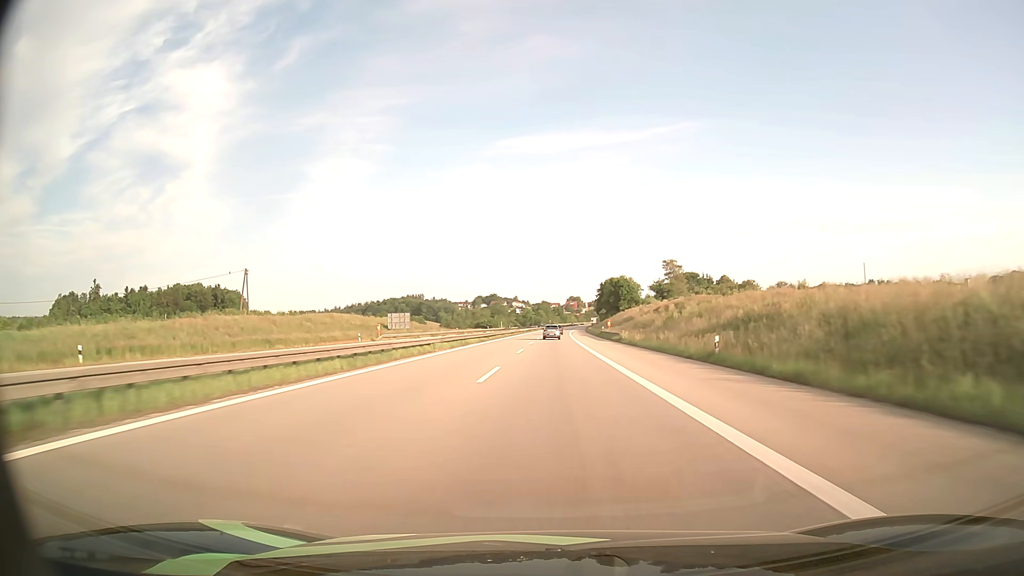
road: motorway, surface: asphalt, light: Day
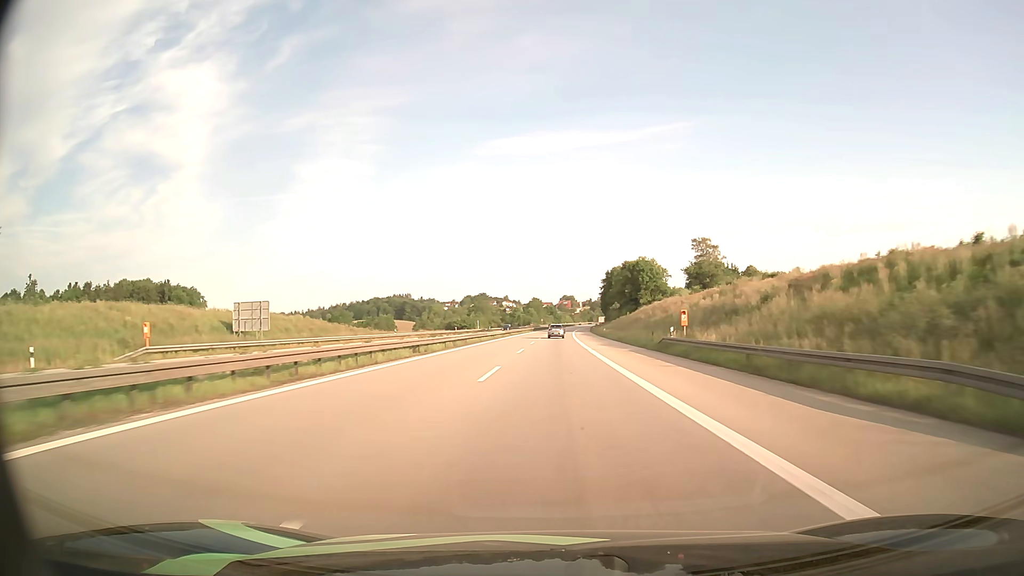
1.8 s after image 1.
(+0.3, +54.1) m; +1°
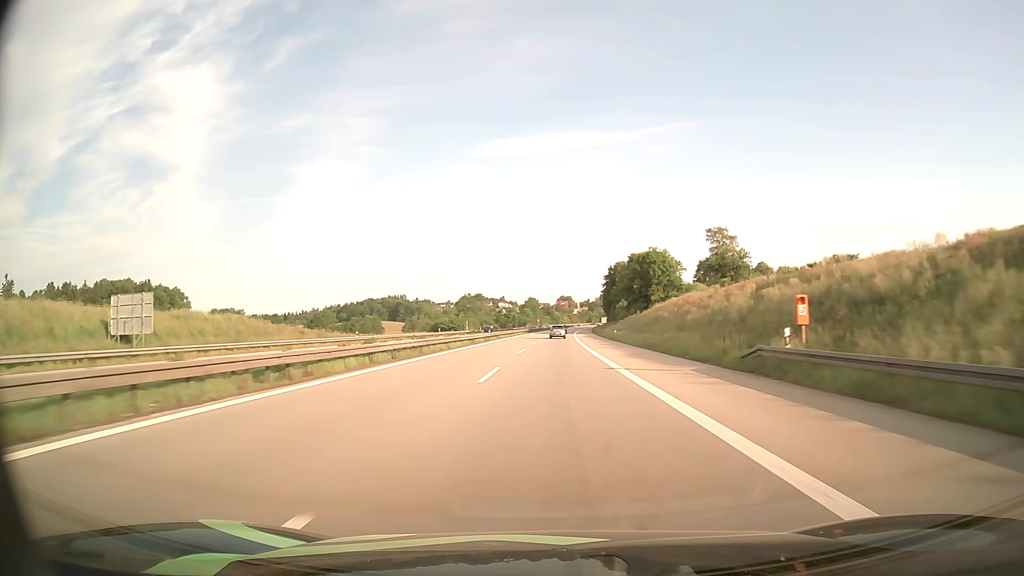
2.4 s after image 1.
(0.0, +18.0) m; 0°
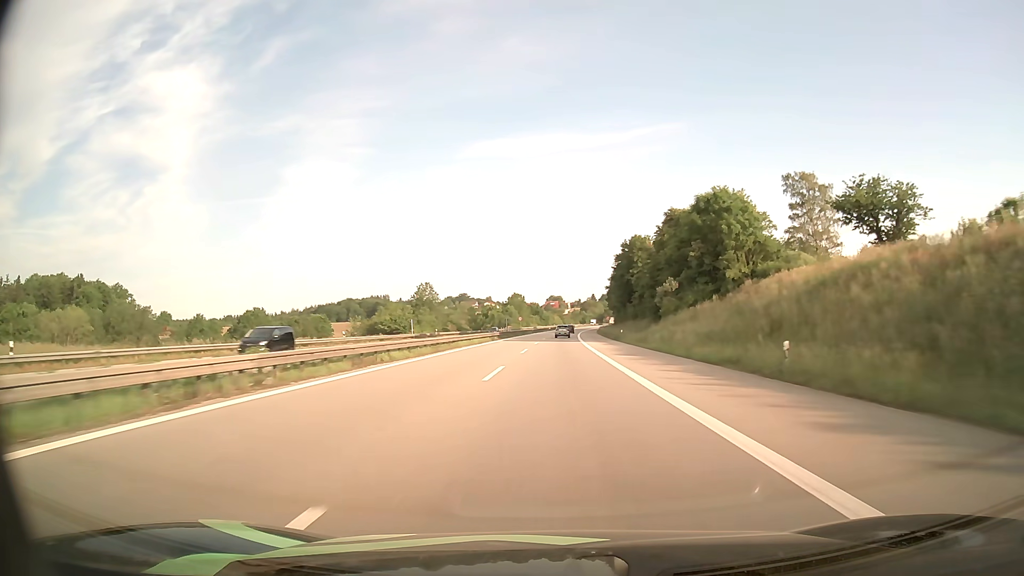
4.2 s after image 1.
(+0.4, +53.9) m; +1°
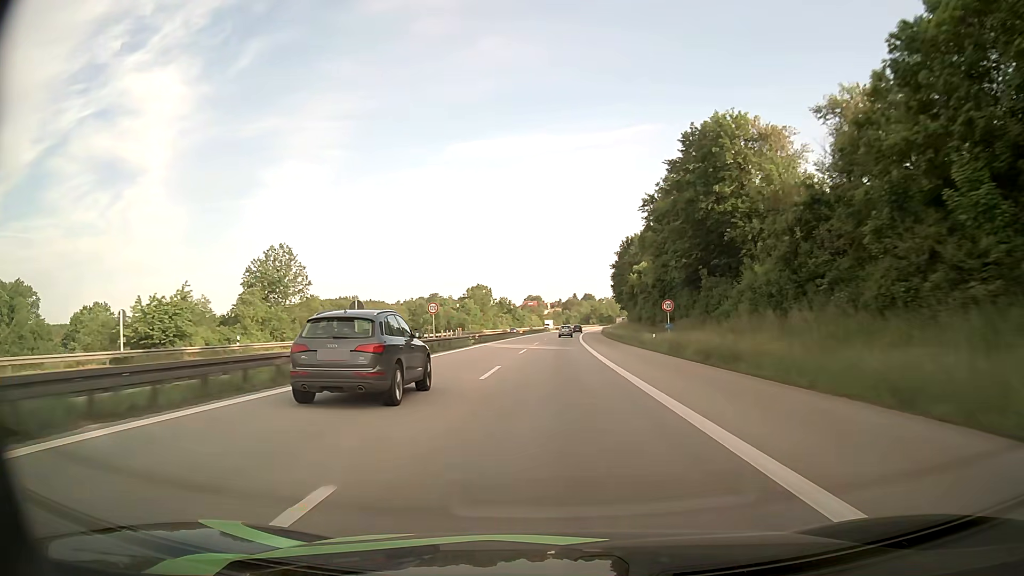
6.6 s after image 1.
(+1.3, +71.7) m; +2°
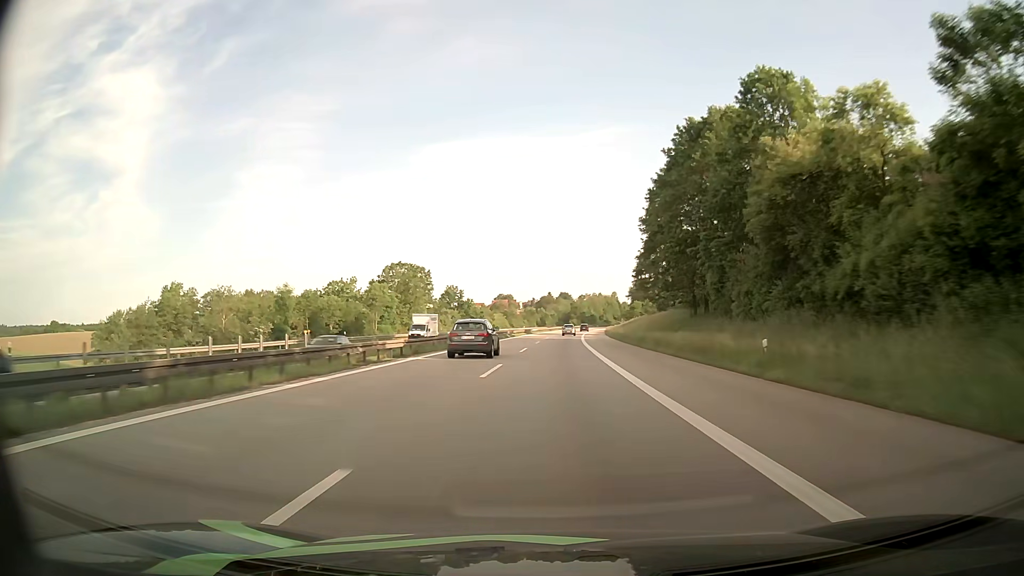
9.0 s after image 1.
(+1.3, +71.7) m; +2°
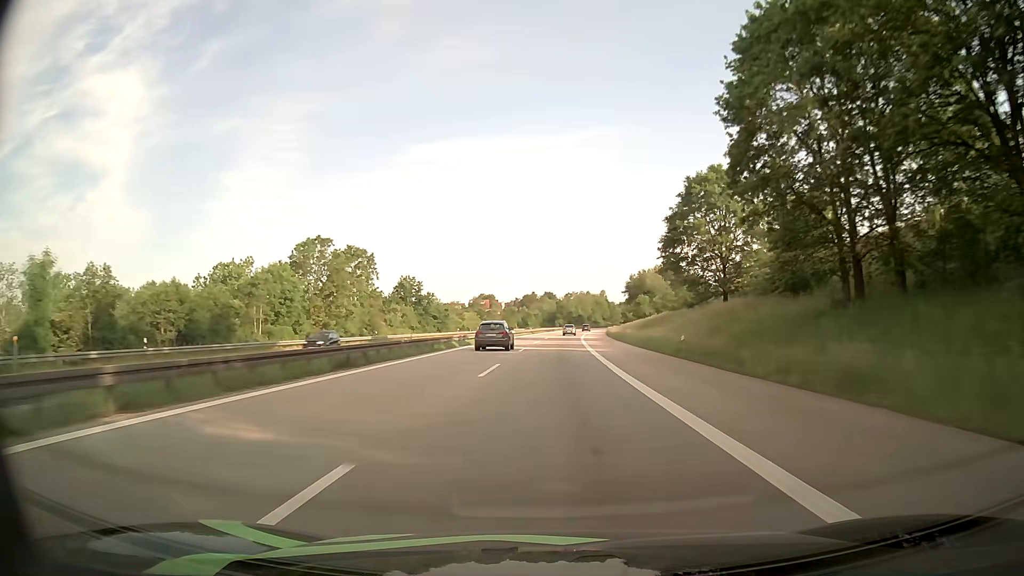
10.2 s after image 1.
(+0.4, +35.7) m; +1°
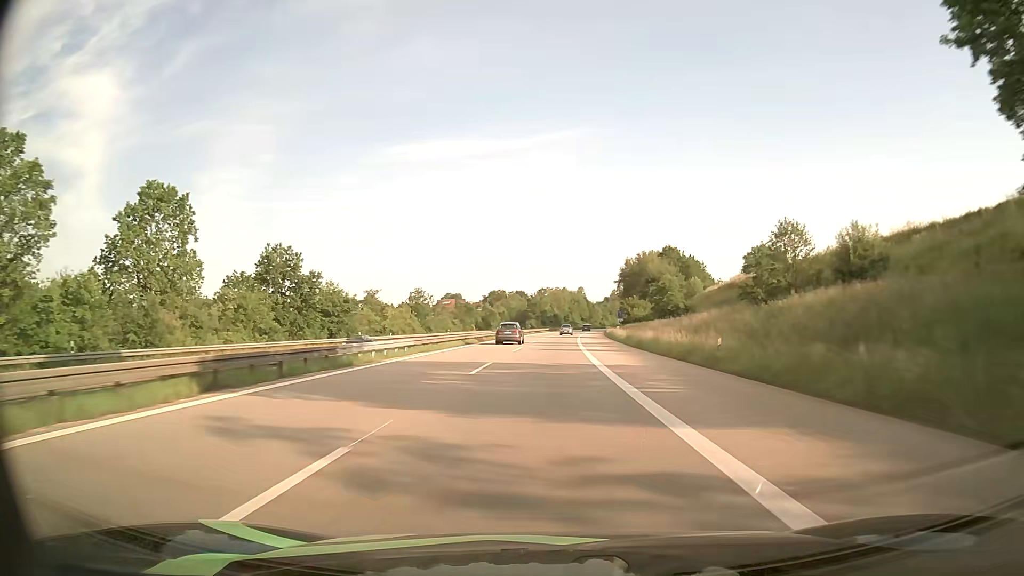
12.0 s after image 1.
(+1.0, +53.3) m; +2°
(0, +10) (0, +20) (0, +30) (+1, +40) (+1, +50) (+1, +60) (+2, +70) (+2, +80) (+3, +90) (+4, +100) m
